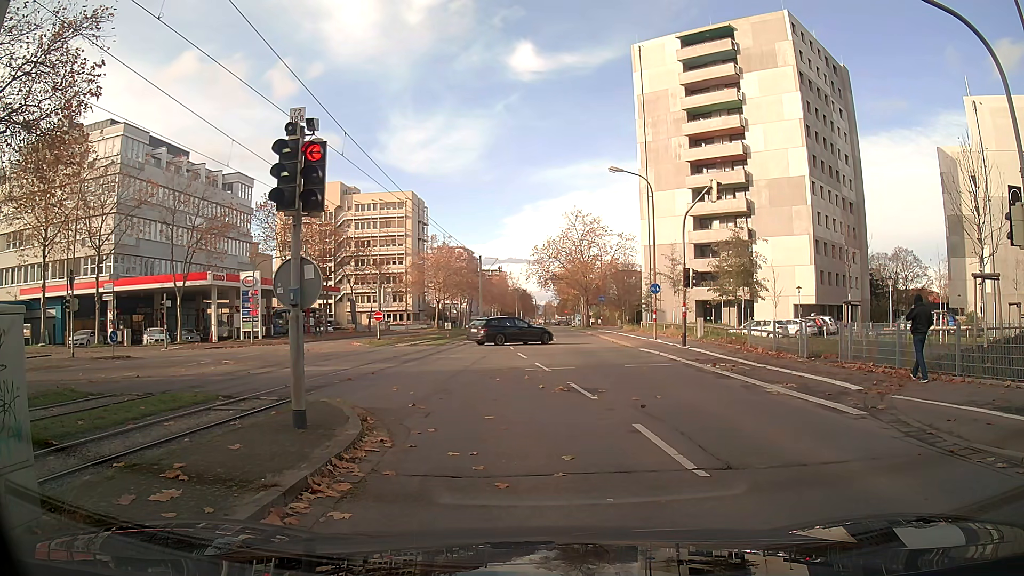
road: tertiary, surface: asphalt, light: Day
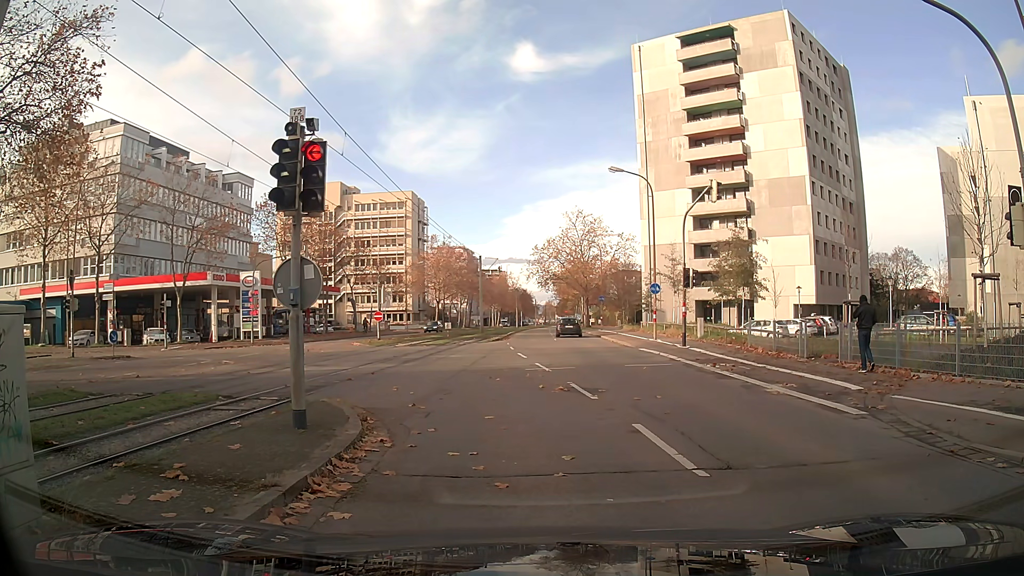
(0.0, 0.0) m; 0°
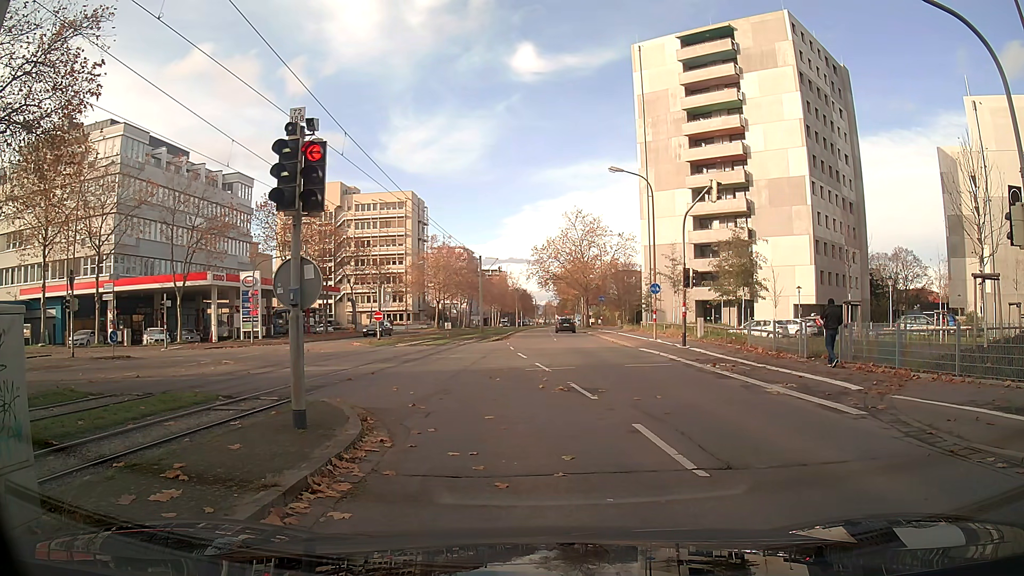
(0.0, 0.0) m; 0°
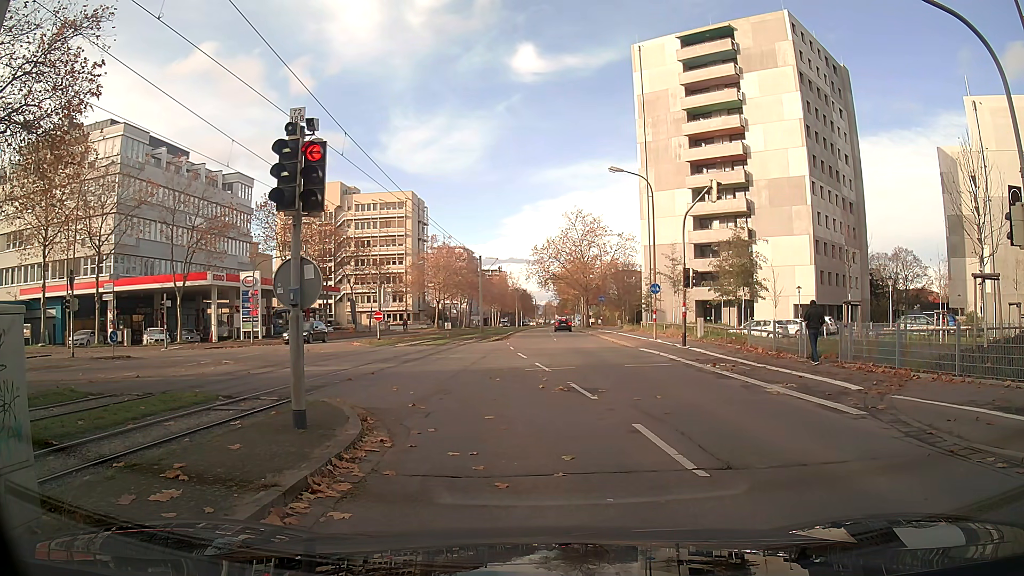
(0.0, 0.0) m; 0°
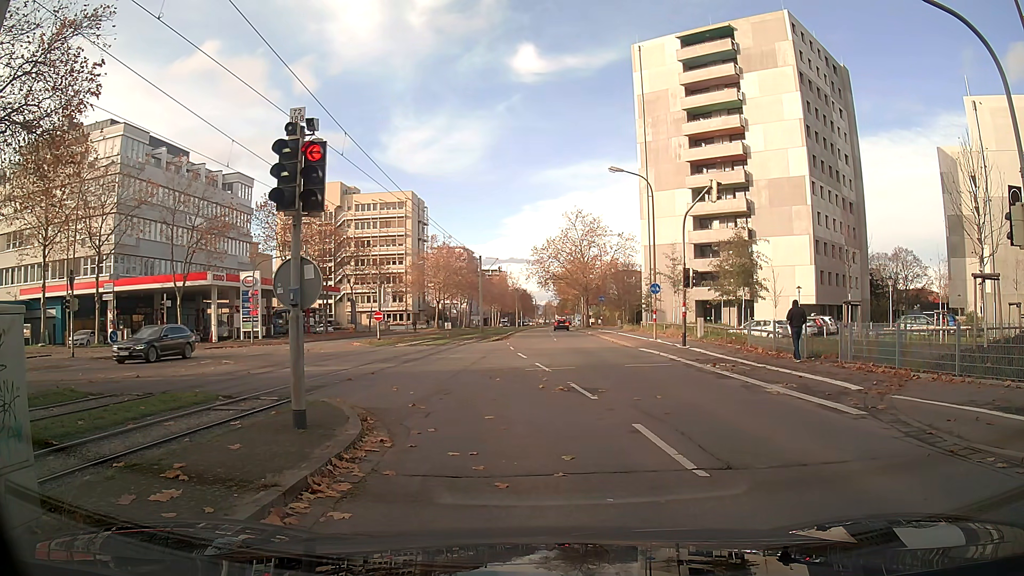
(0.0, 0.0) m; 0°
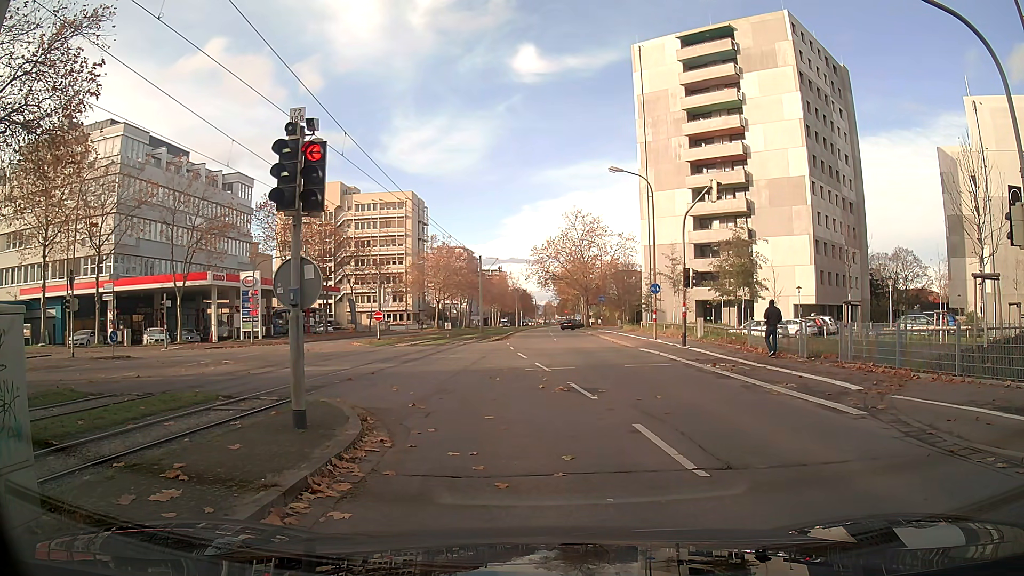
(0.0, 0.0) m; 0°
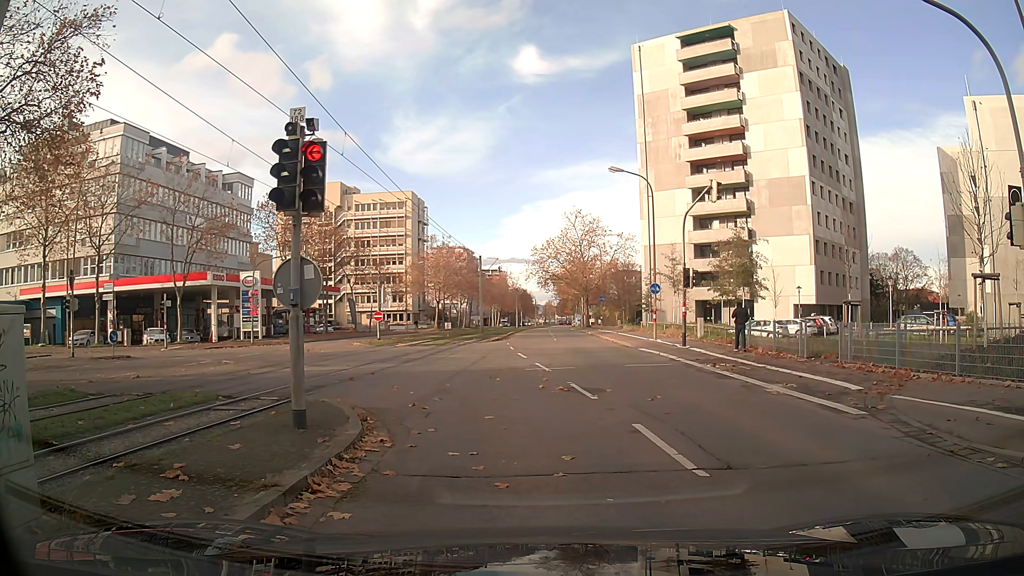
(0.0, 0.0) m; 0°
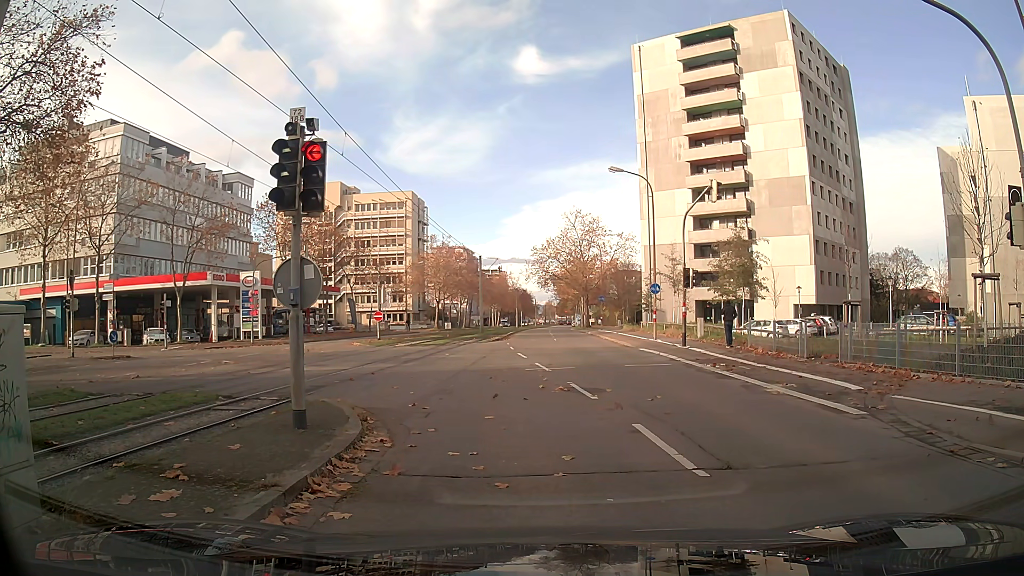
(0.0, 0.0) m; 0°
(-1, +10) (-5, +19) (-12, +26) (-21, +30) (-31, +31) (-41, +32) (-43, +40) (-40, +50) (-39, +60) (-38, +70) m
